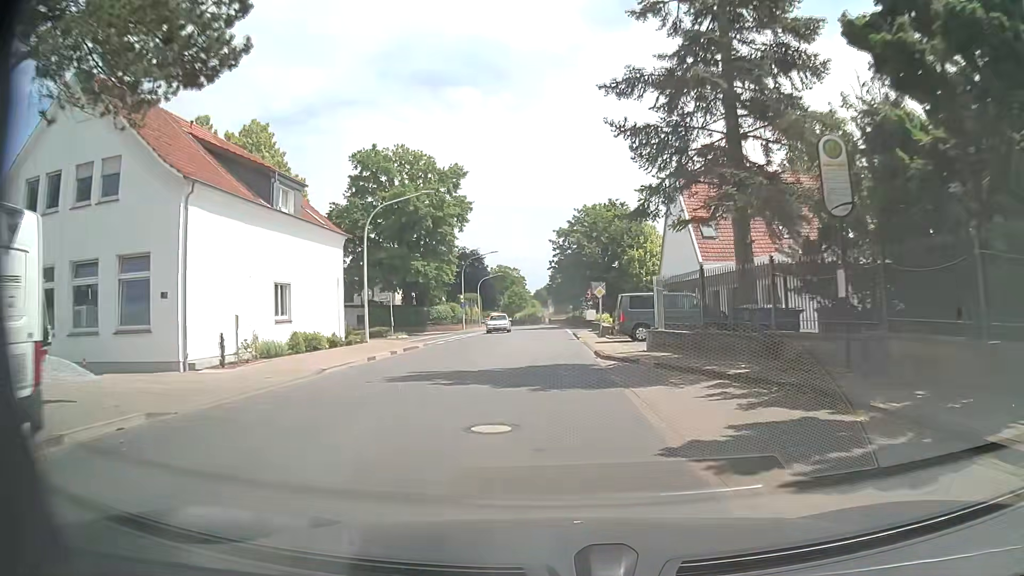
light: Day
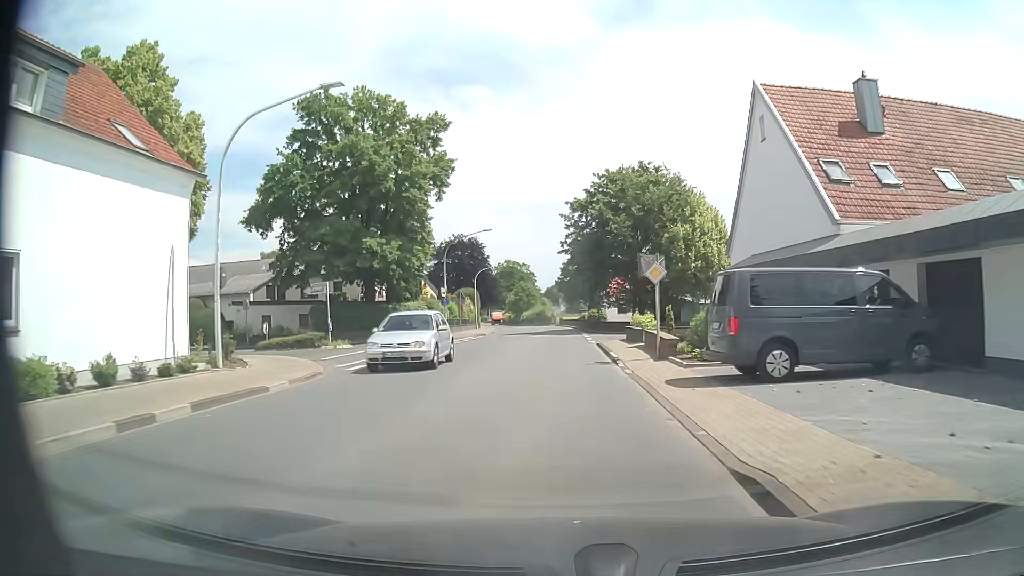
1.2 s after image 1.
(-0.1, +16.2) m; 0°
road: tertiary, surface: asphalt
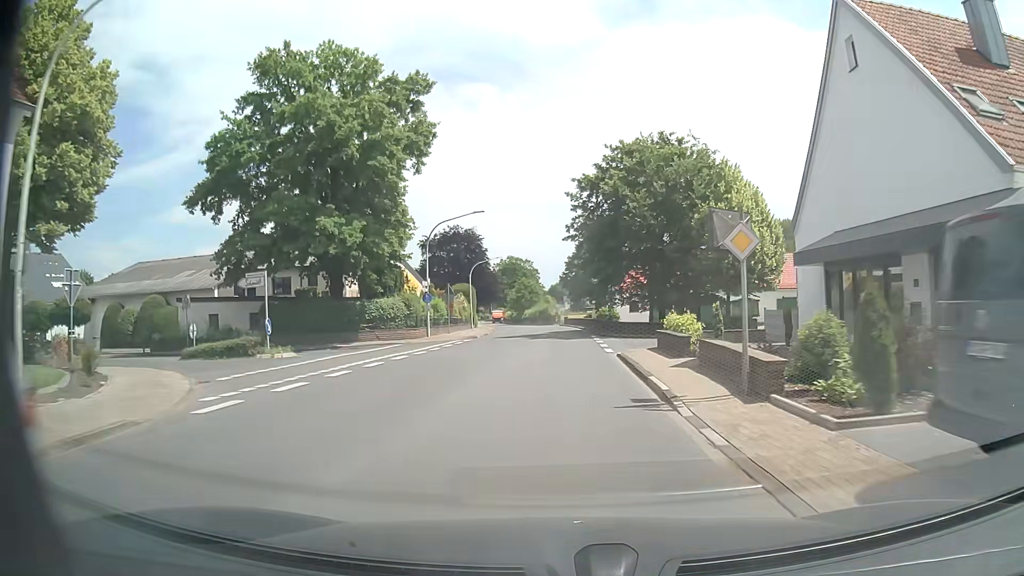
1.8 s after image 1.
(-0.1, +8.1) m; -1°
(0, +10) (0, +20) (0, +30) (0, +40) (0, +50) (0, +60) (-1, +70) (-2, +80) (-3, +90) (-4, +100) m
